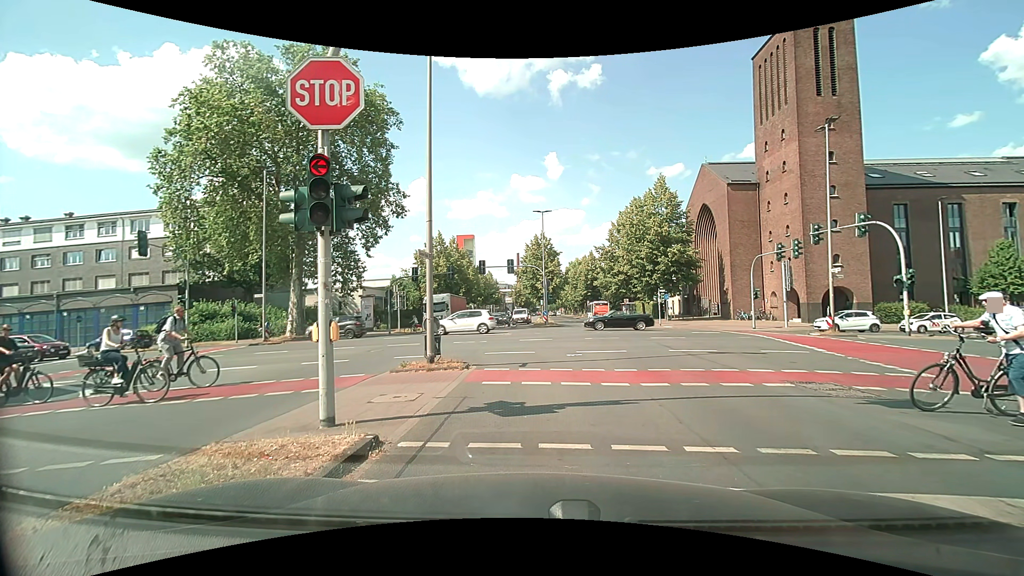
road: secondary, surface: asphalt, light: Day
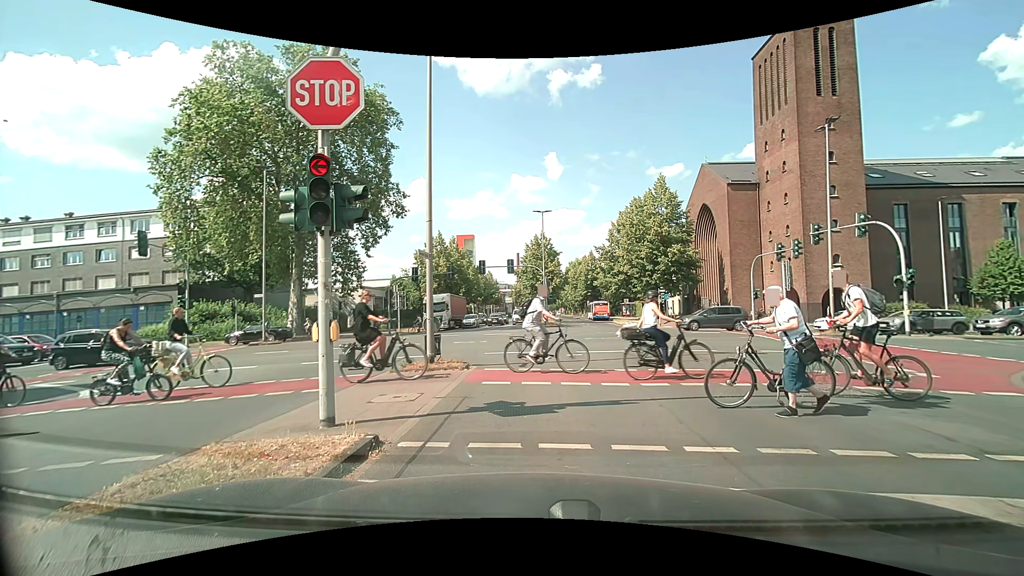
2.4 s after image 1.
(0.0, 0.0) m; 0°
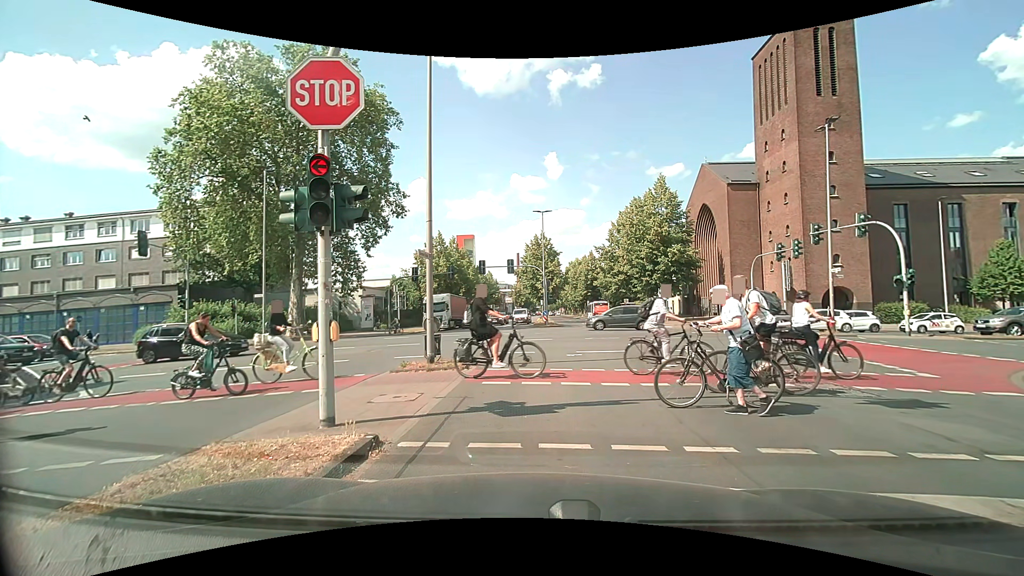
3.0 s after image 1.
(0.0, 0.0) m; 0°
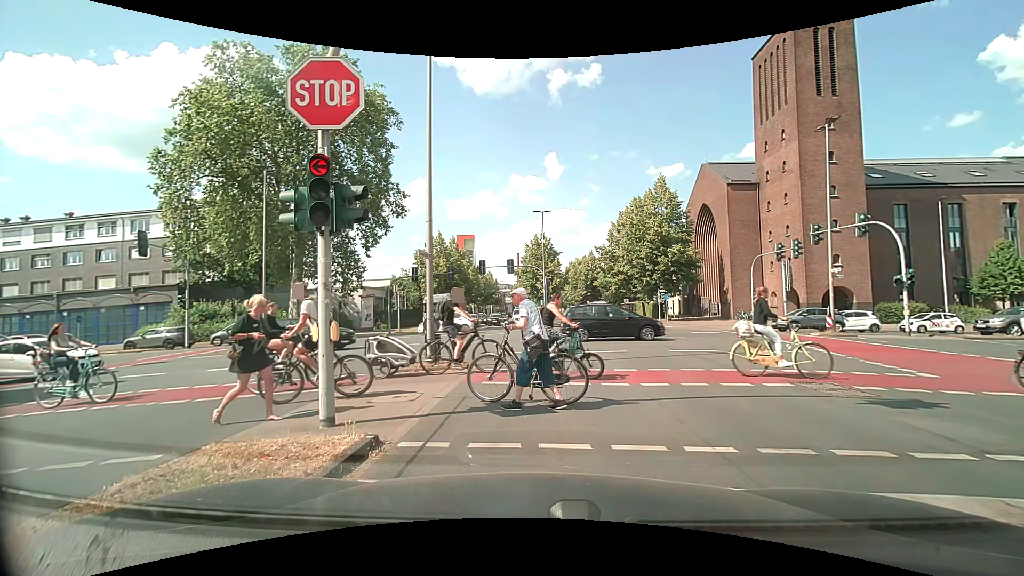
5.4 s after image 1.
(0.0, 0.0) m; 0°
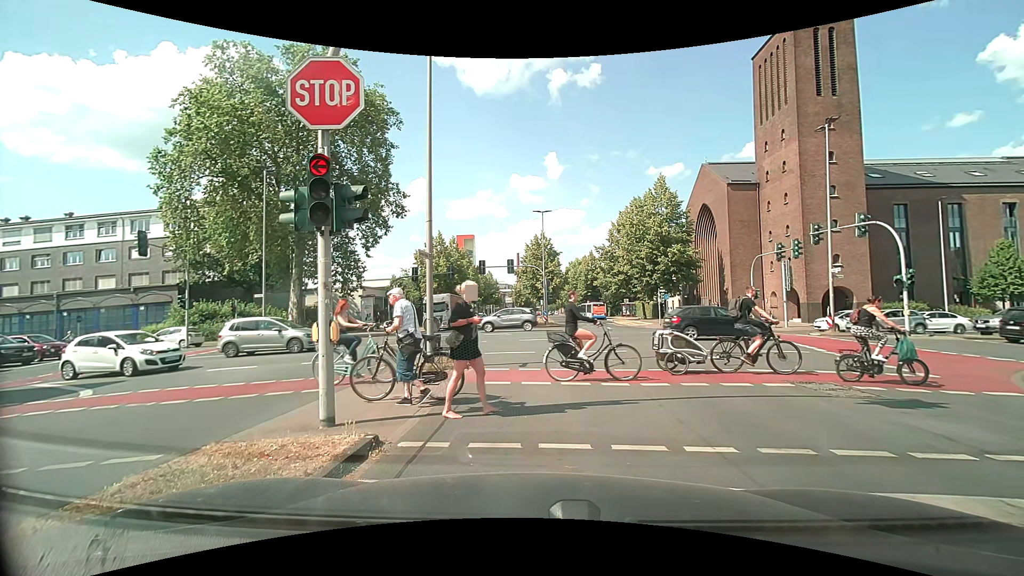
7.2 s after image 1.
(0.0, 0.0) m; 0°
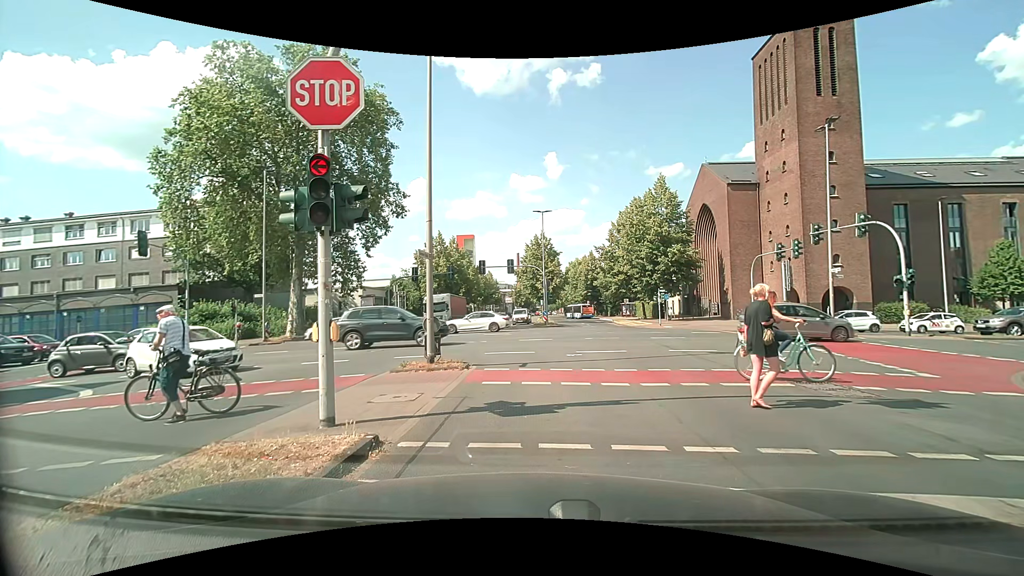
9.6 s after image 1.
(0.0, 0.0) m; 0°
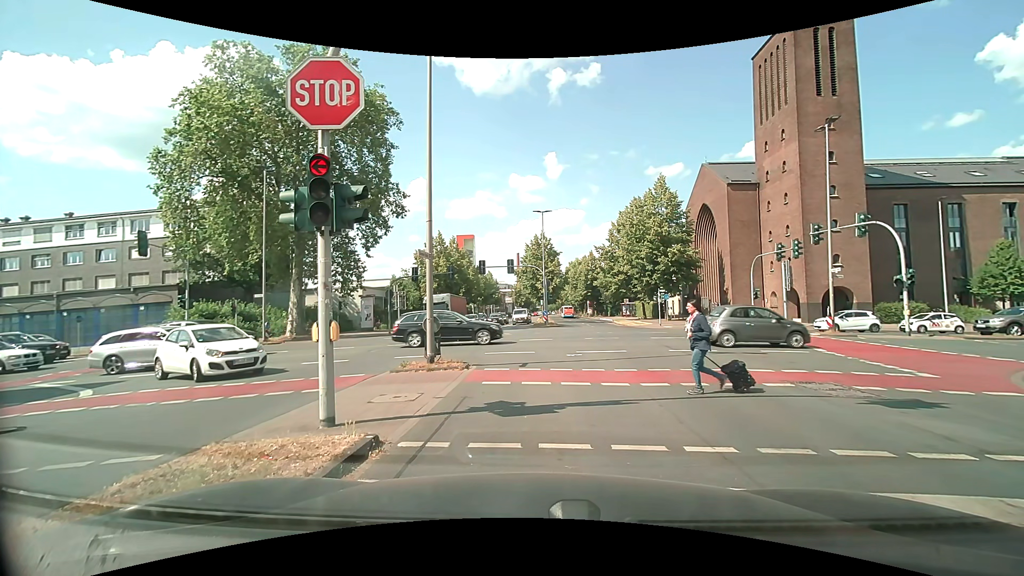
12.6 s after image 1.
(0.0, 0.0) m; 0°
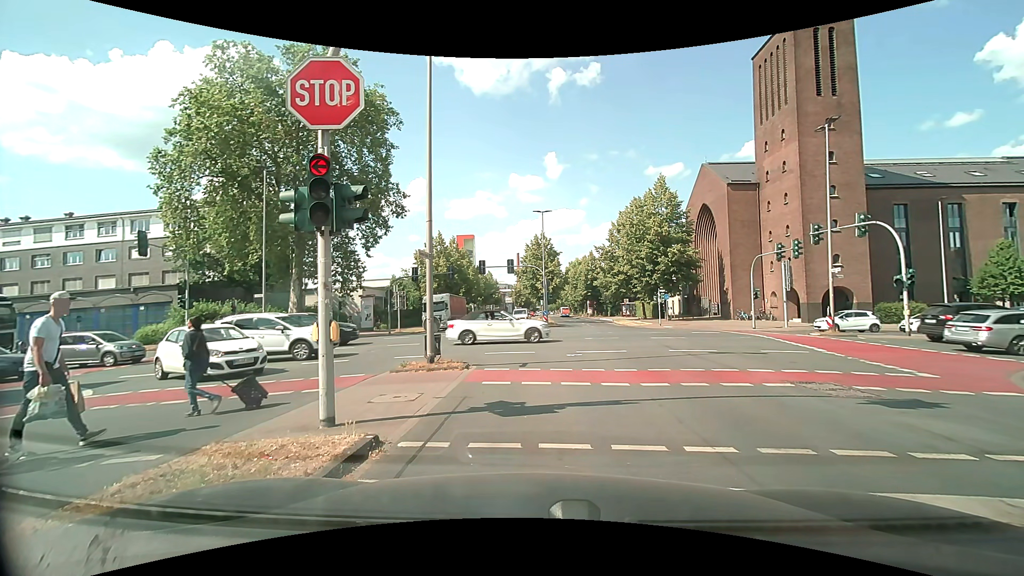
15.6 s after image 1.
(0.0, 0.0) m; 0°
(0, +10) (0, +20) (-3, +29) (-10, +36) (-20, +38) (-30, +38) (-40, +38) (-50, +39) (-60, +39) (-70, +39) m
